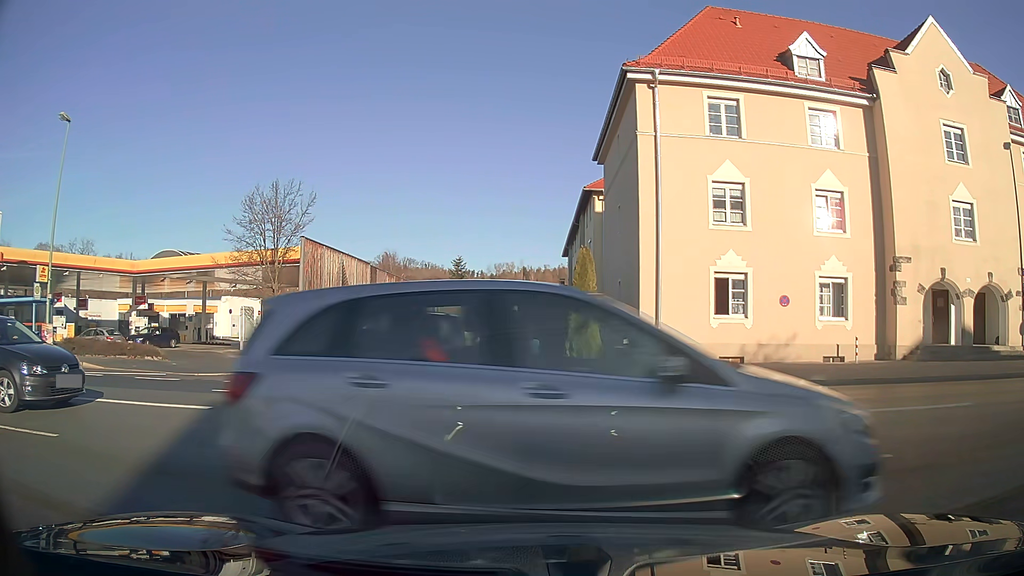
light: Day
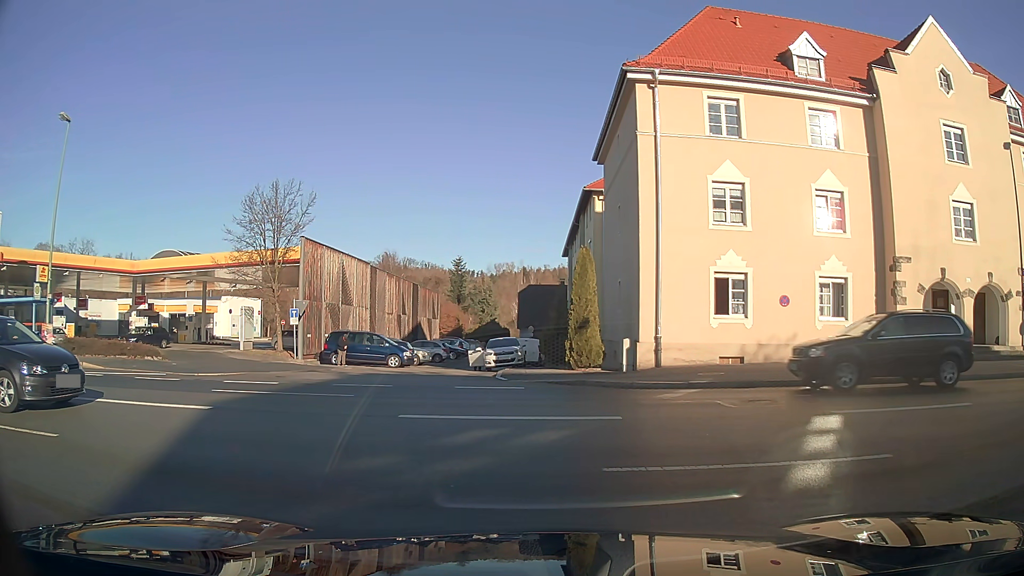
(0.0, 0.0) m; 0°
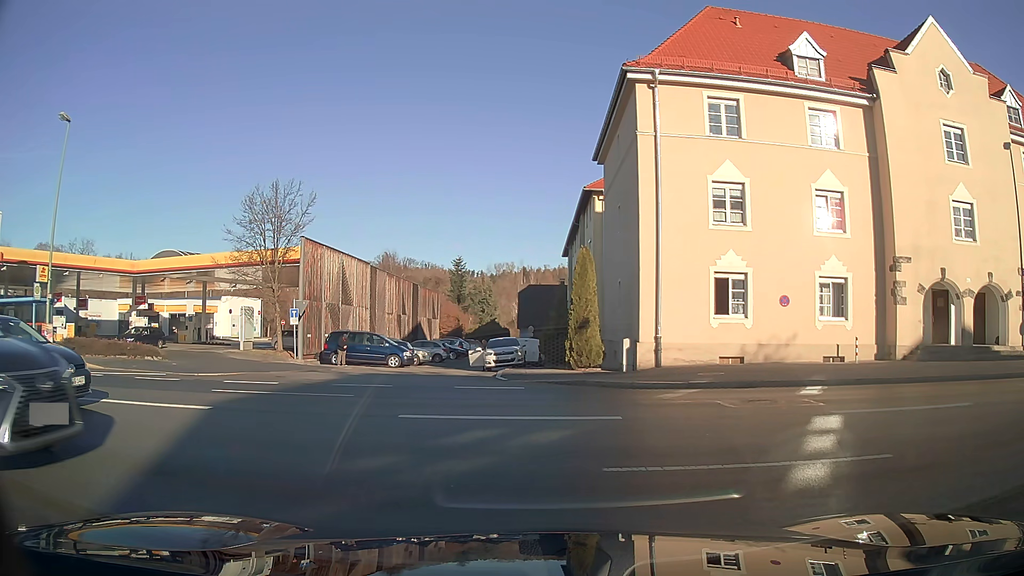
(0.0, 0.0) m; 0°
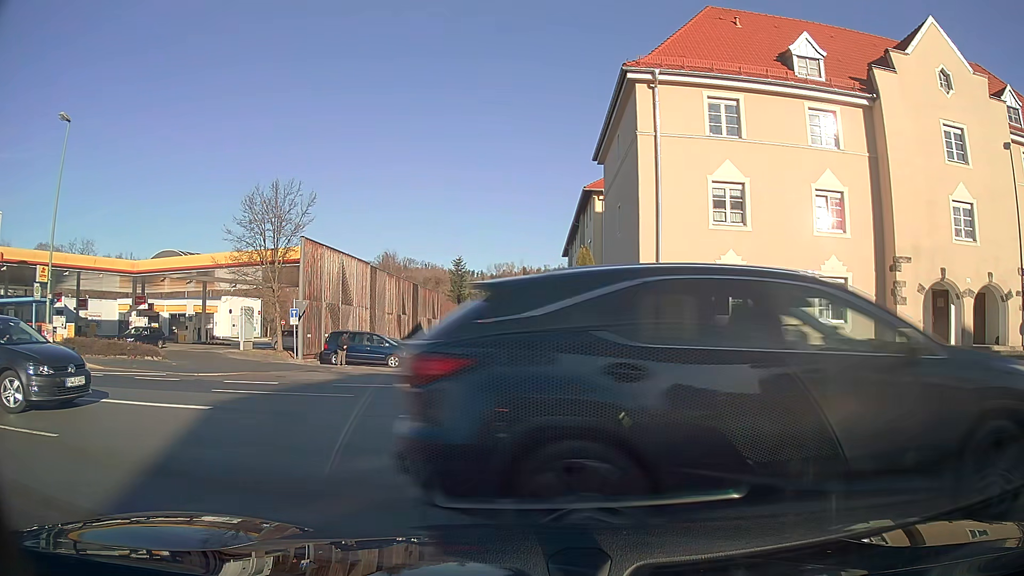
(0.0, 0.0) m; 0°
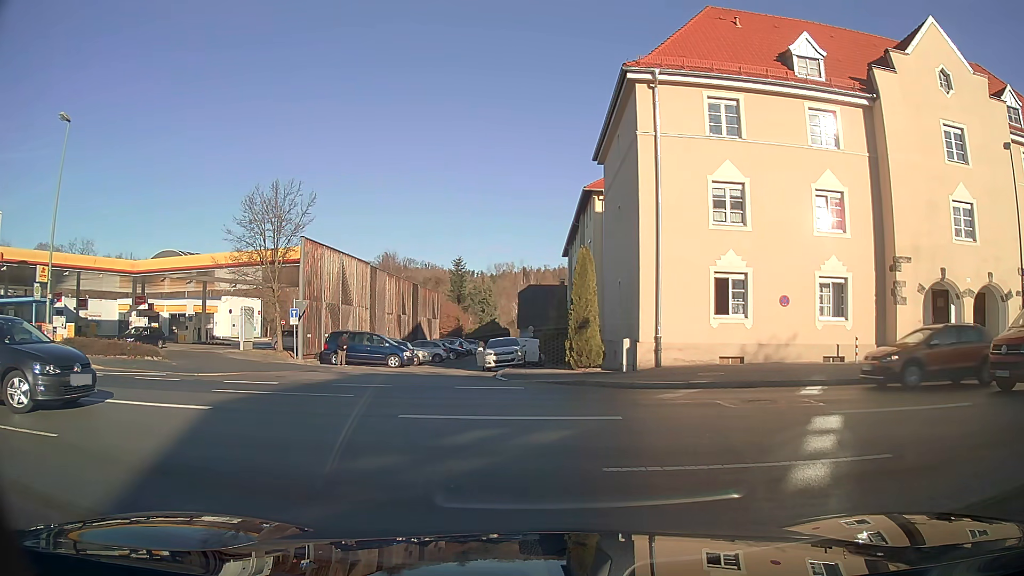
(0.0, 0.0) m; 0°
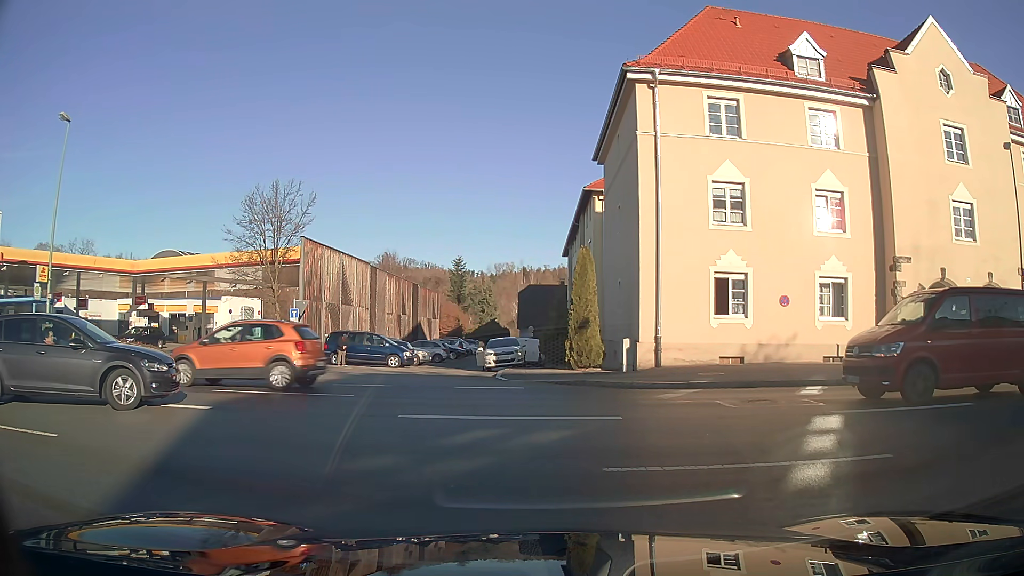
(0.0, 0.0) m; 0°
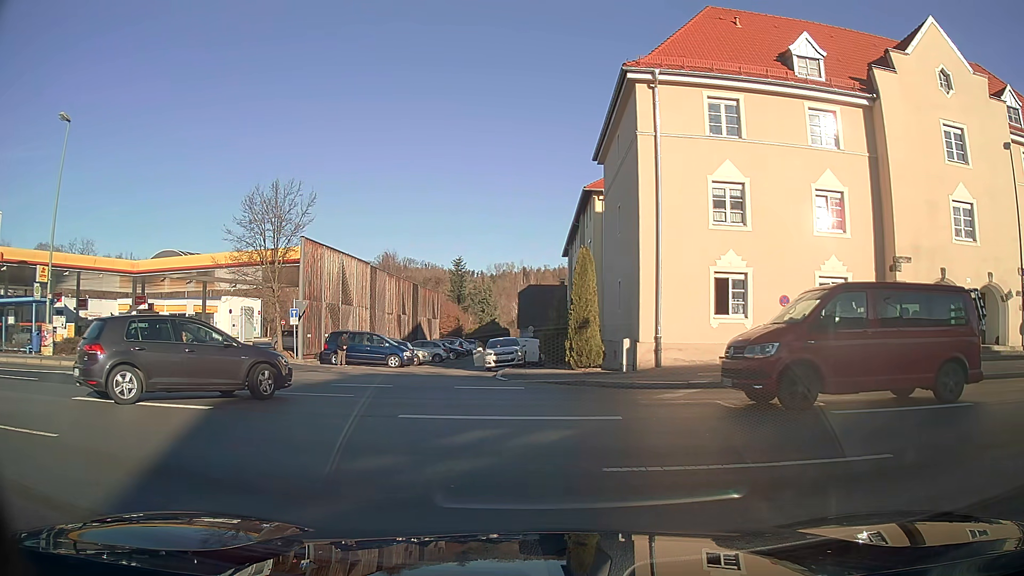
(0.0, 0.0) m; 0°
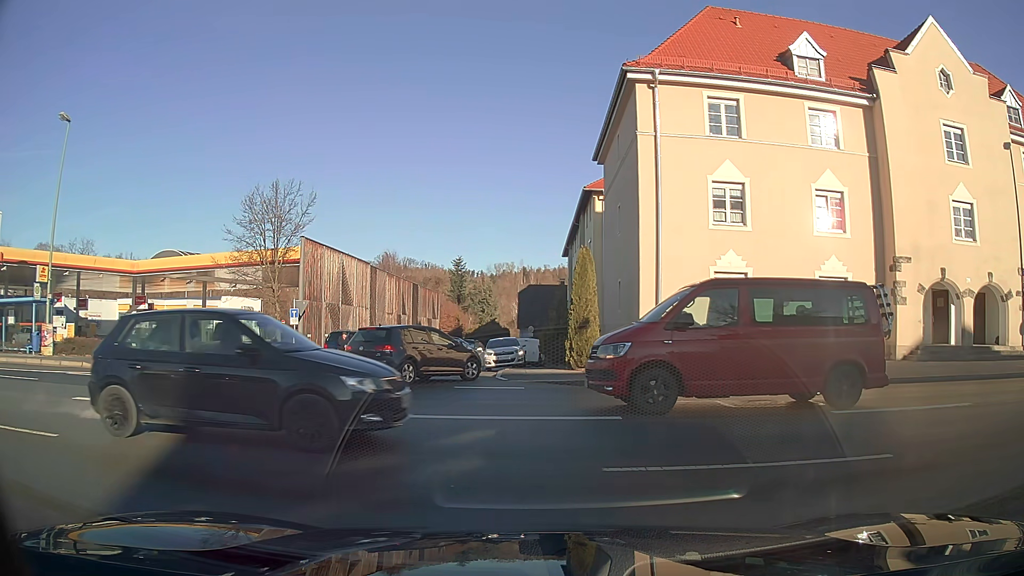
(0.0, 0.0) m; 0°
